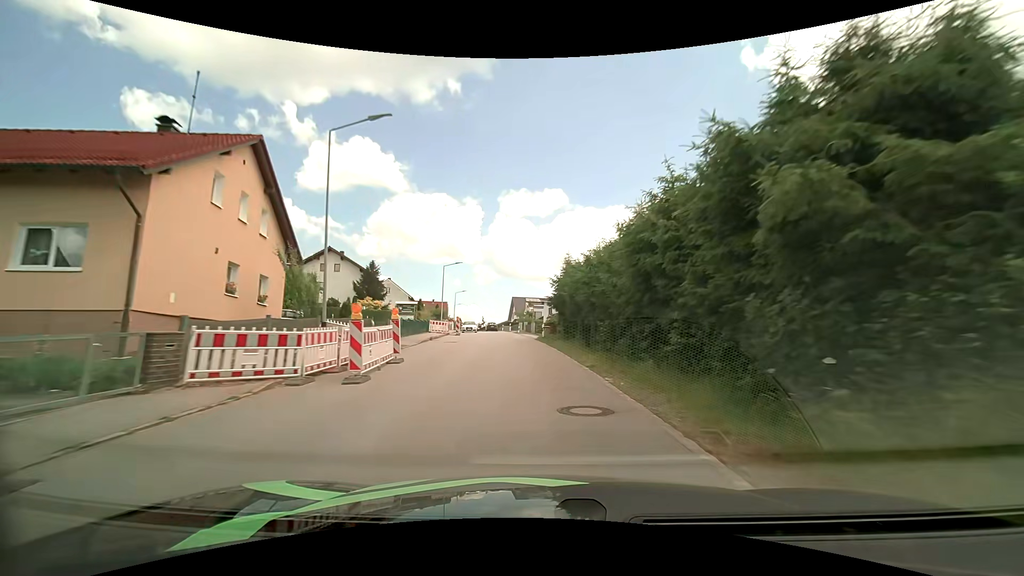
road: tertiary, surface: asphalt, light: Day
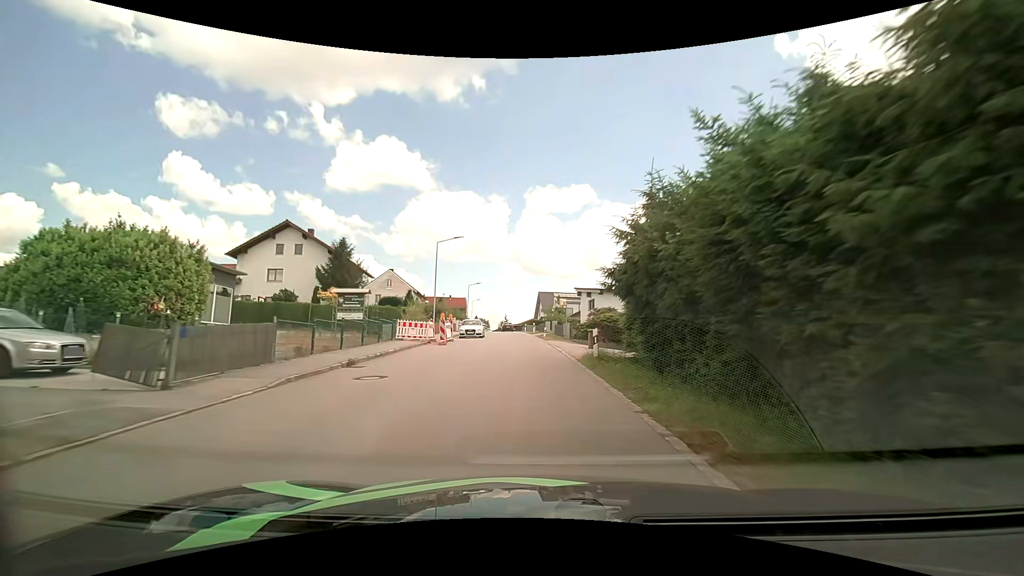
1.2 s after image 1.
(-0.5, +17.3) m; -3°
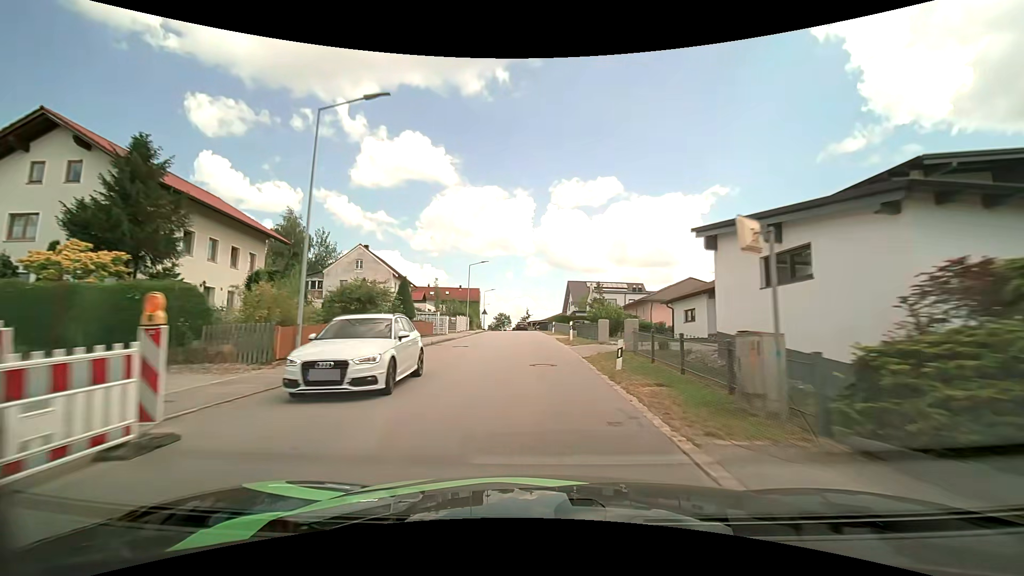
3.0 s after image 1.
(-0.9, +25.6) m; -4°
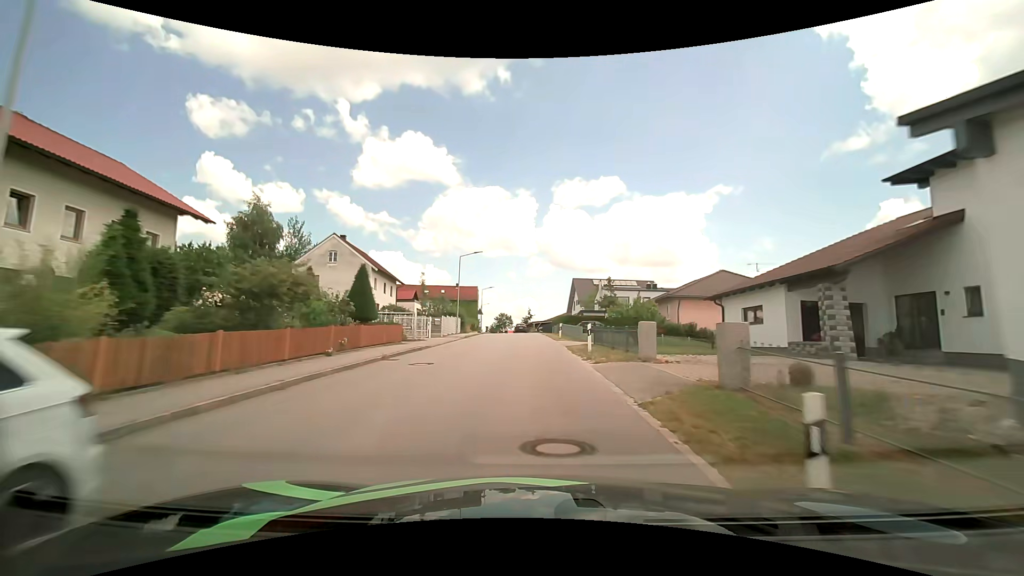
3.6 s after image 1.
(0.0, +8.4) m; 0°
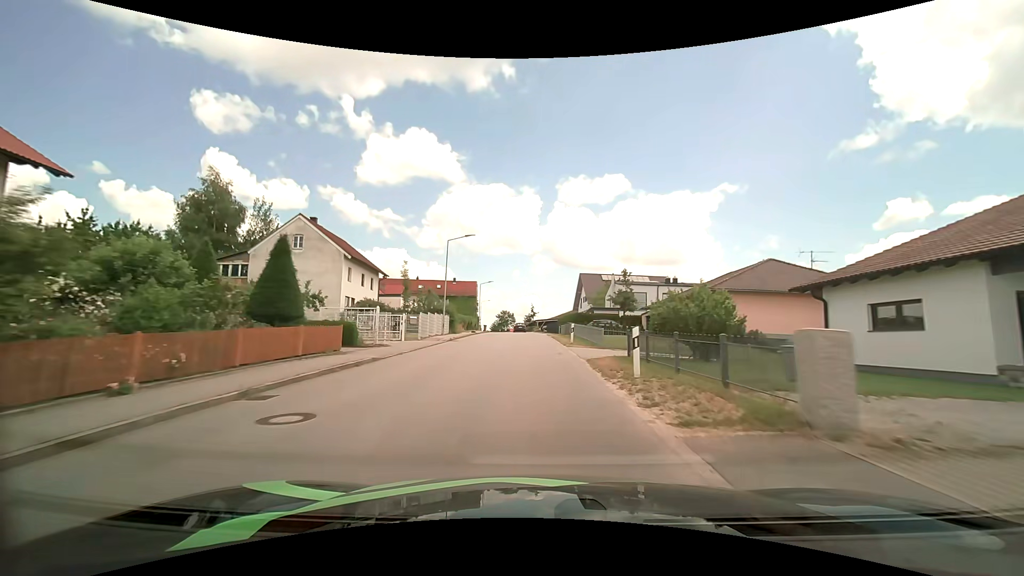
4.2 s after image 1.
(0.0, +8.4) m; 0°
(0, +10) (0, +20) (0, +30) (-1, +40) (-1, +50) (-1, +60) (-2, +70) (-3, +80) (-4, +90) (-5, +100) m
